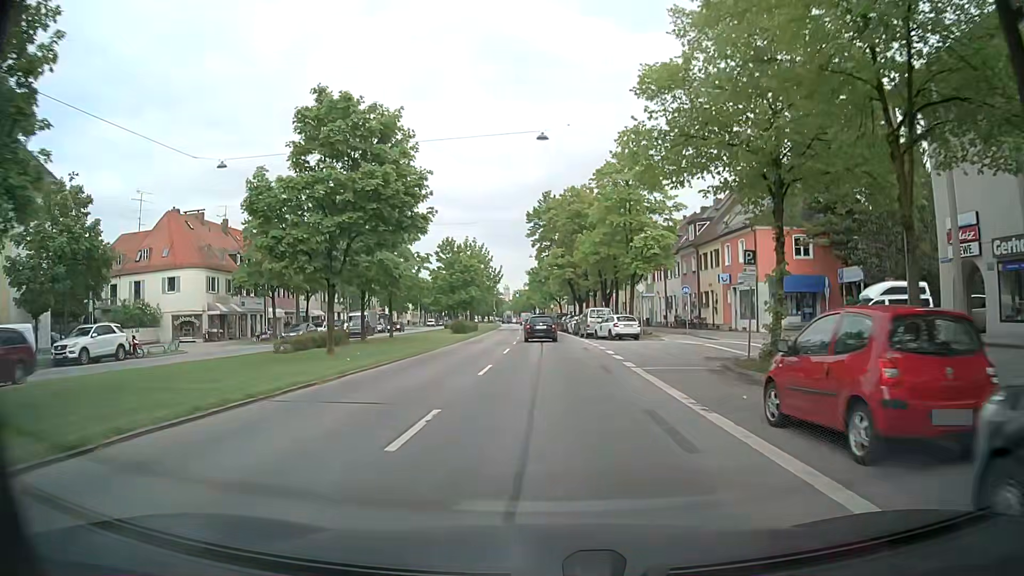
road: secondary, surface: asphalt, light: Day
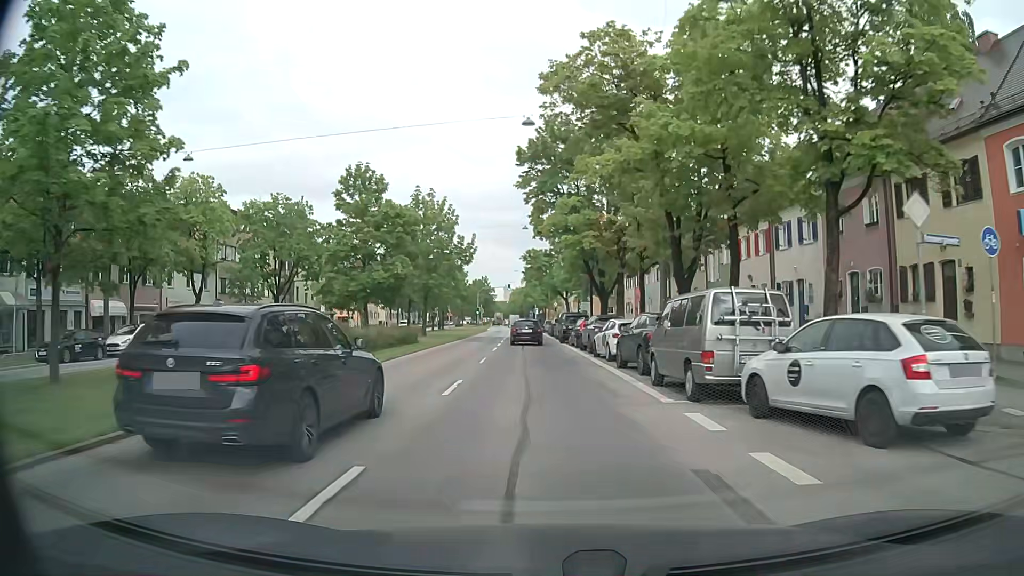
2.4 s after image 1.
(-0.2, +31.2) m; 0°
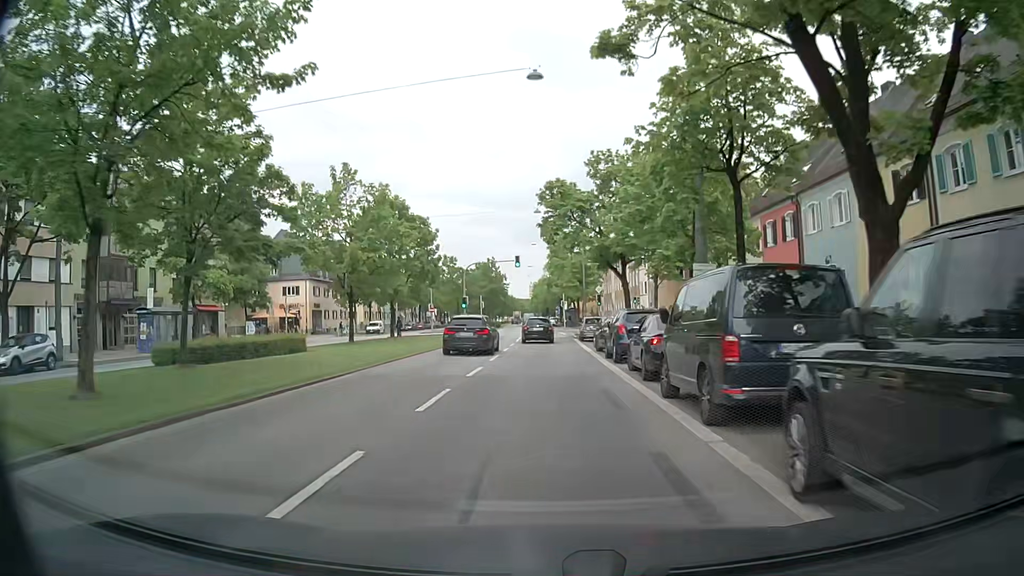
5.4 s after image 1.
(-0.7, +38.8) m; -1°
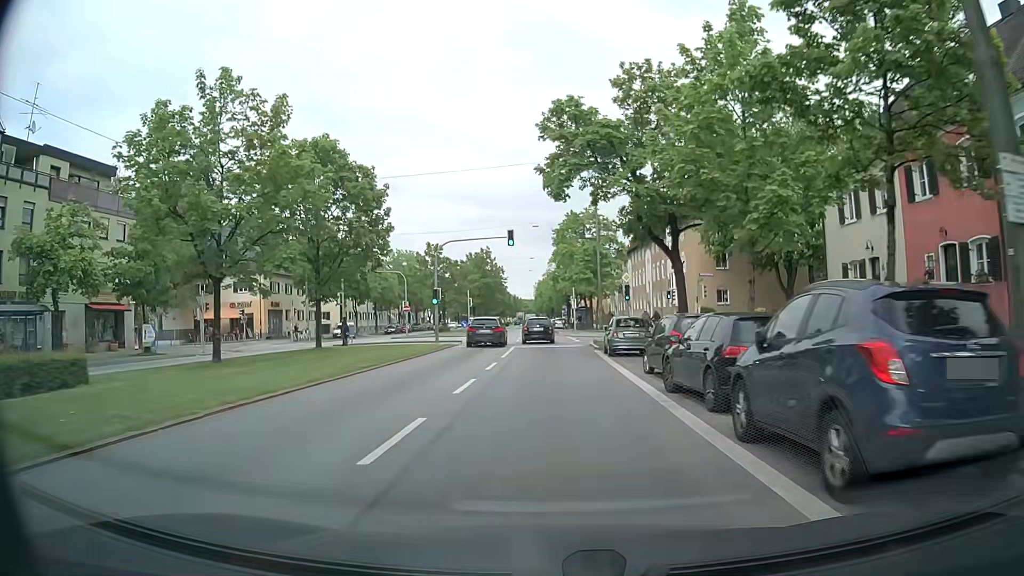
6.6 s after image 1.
(-0.4, +15.7) m; -2°
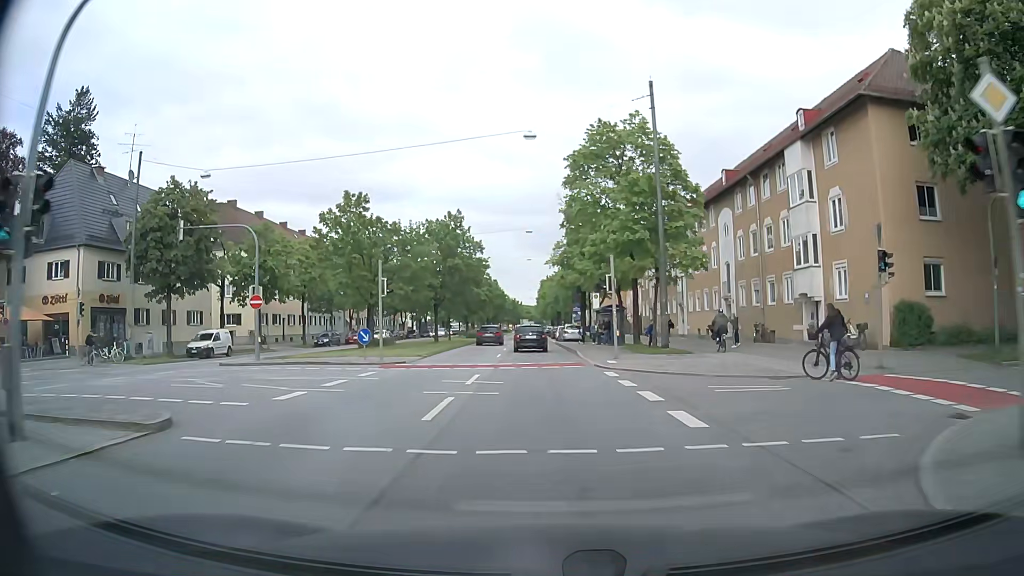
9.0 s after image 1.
(+0.4, +31.6) m; 0°
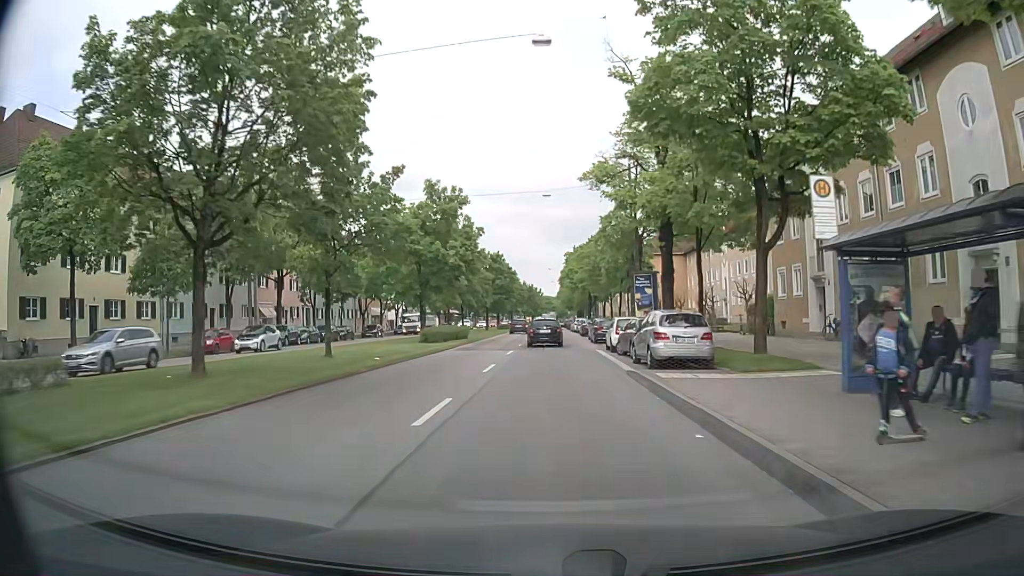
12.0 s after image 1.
(-0.4, +39.5) m; -1°
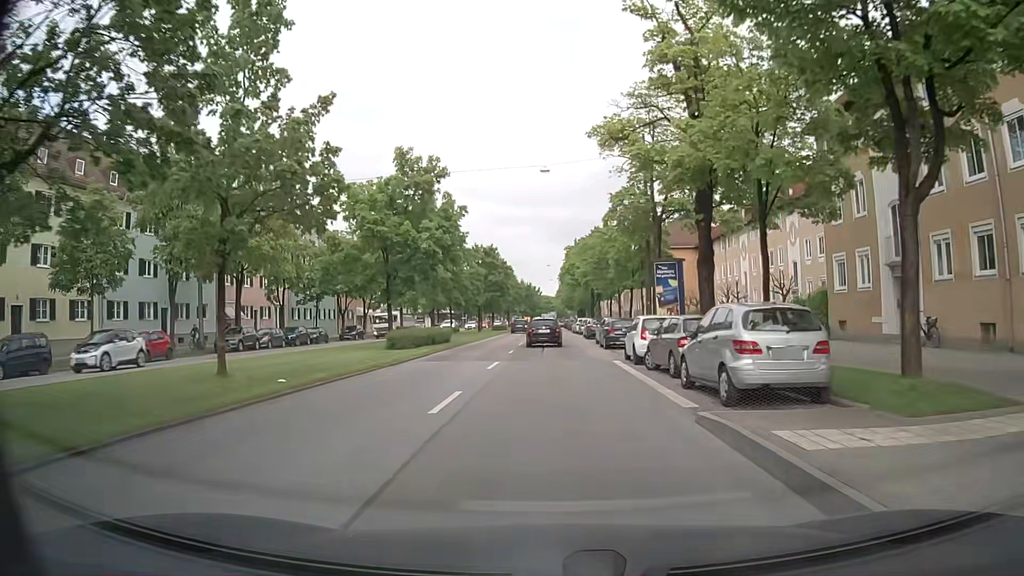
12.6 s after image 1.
(-0.1, +7.9) m; -1°
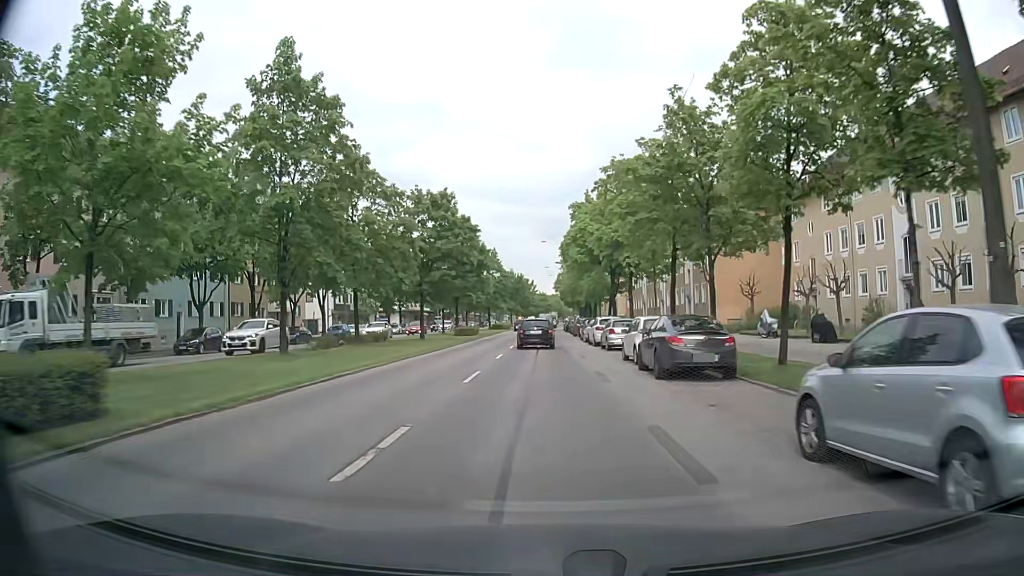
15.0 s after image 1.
(+0.5, +31.5) m; +1°
(0, +10) (0, +20) (0, +30) (-1, +40) (-1, +50) (-1, +60) (-1, +70) (-1, +80) (-1, +90) (-1, +100) m
